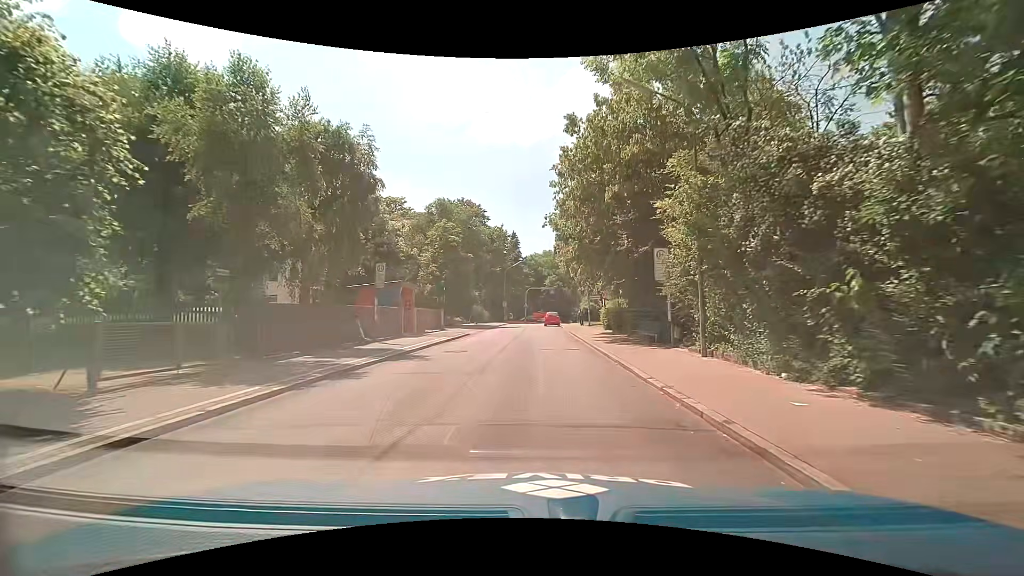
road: tertiary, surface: asphalt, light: Day
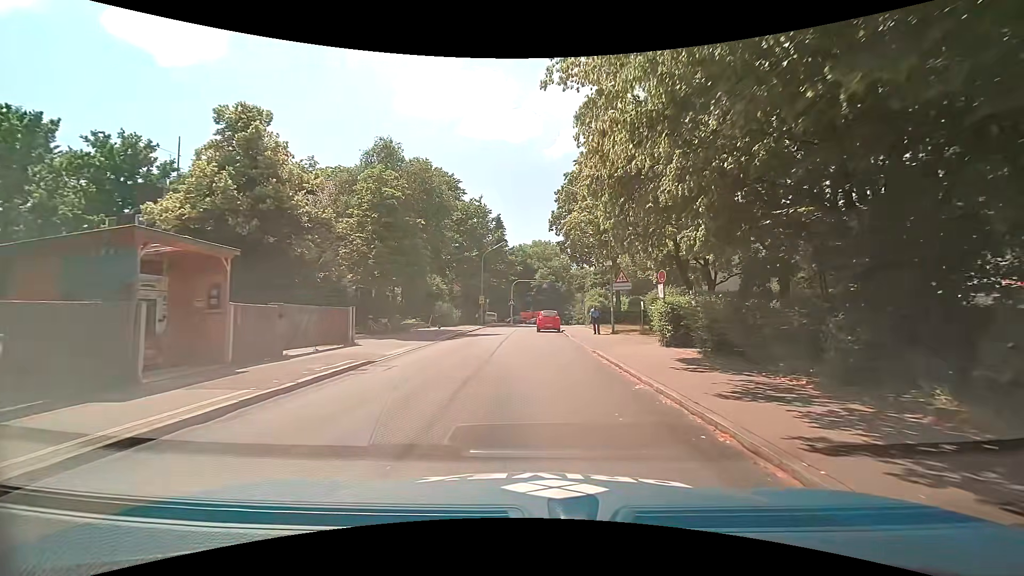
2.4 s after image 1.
(+0.2, +17.8) m; +1°
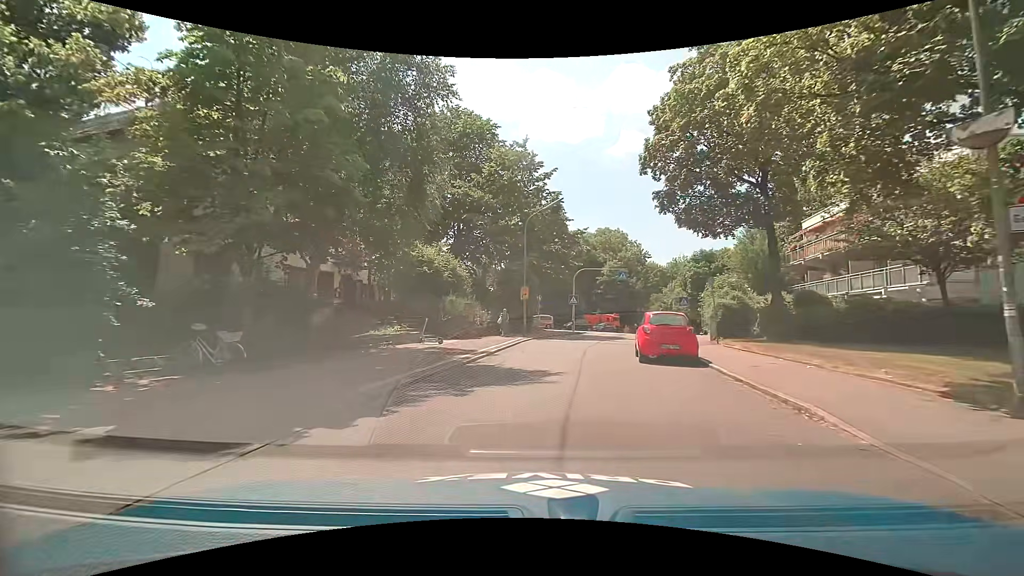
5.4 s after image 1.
(-0.7, +19.6) m; -6°
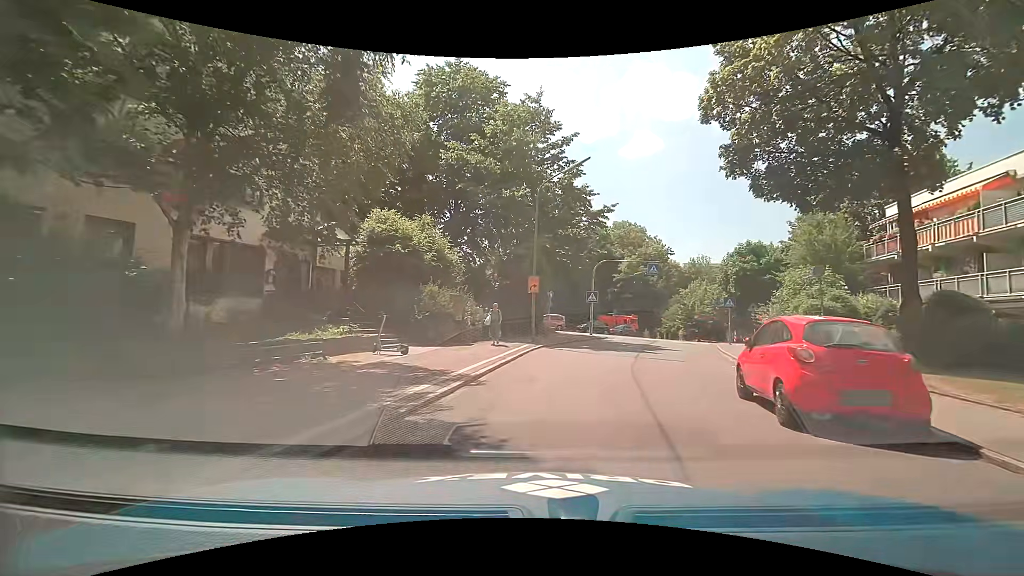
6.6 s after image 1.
(-0.2, +7.8) m; -1°
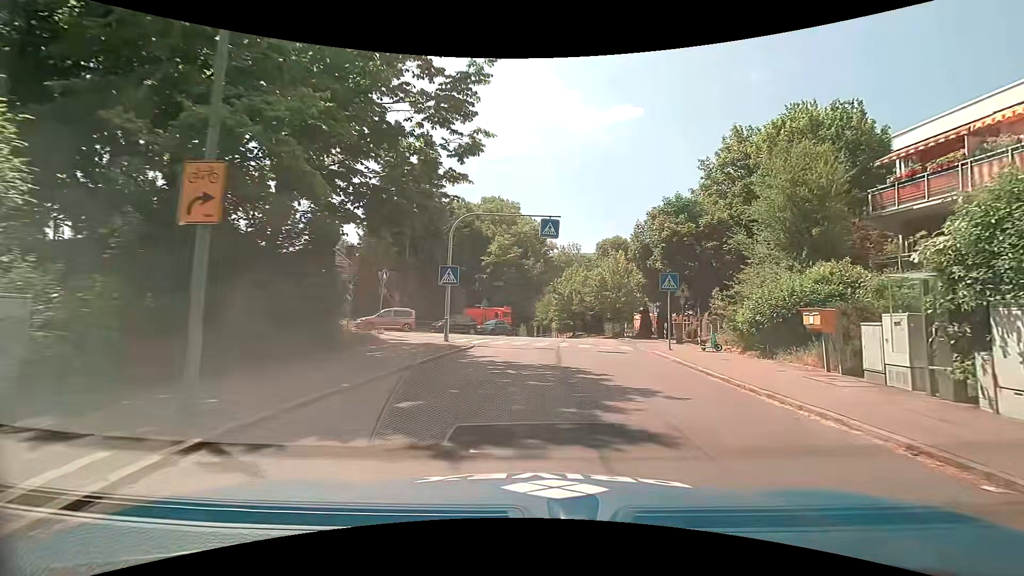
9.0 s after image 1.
(+1.7, +15.7) m; +16°
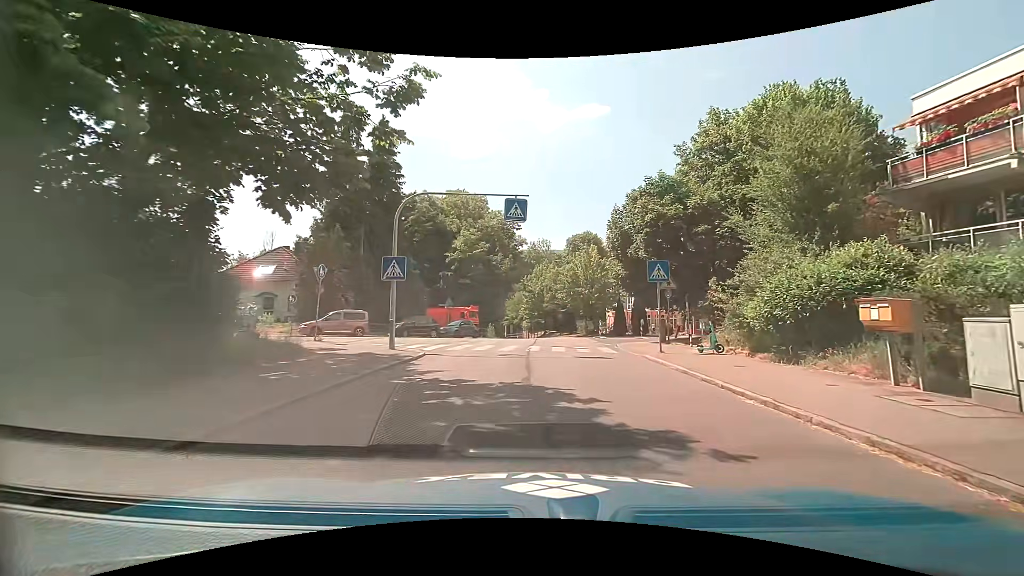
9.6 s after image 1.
(+0.1, +3.7) m; +2°
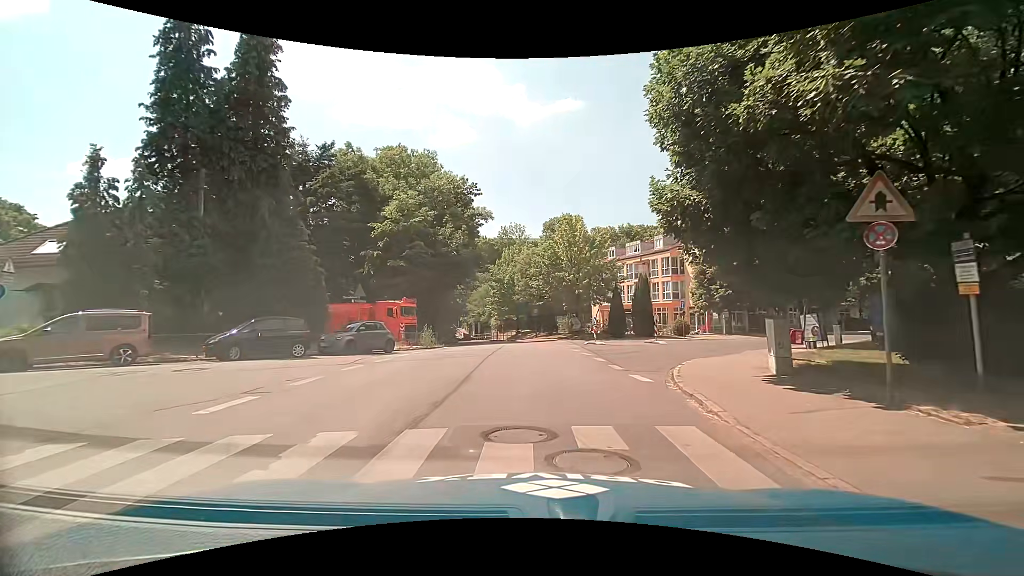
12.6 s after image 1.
(+1.0, +16.7) m; +3°
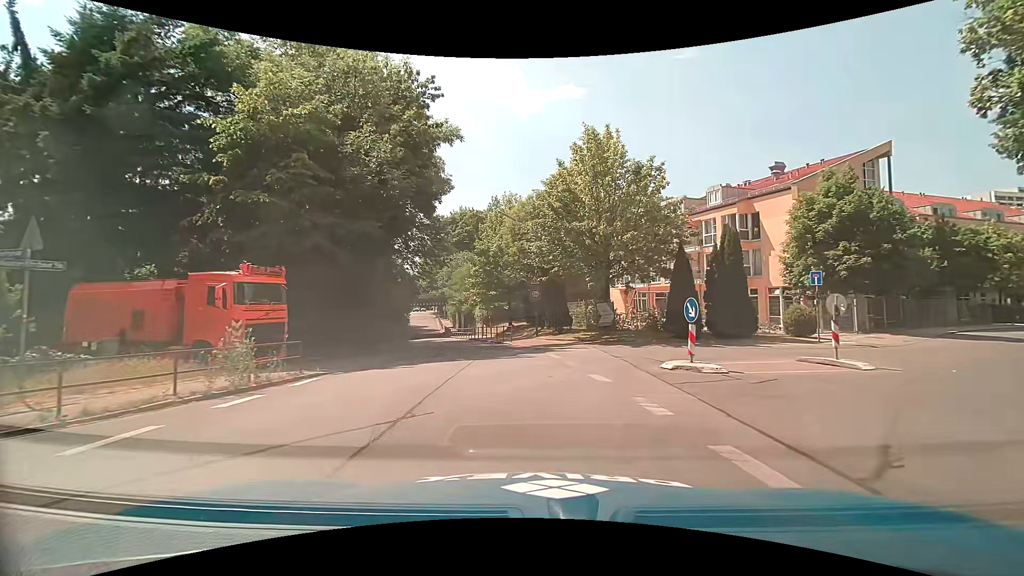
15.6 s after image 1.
(-0.2, +19.7) m; -1°
(0, +10) (-1, +20) (-3, +30) (-5, +39) (-8, +49) (-10, +59) (-12, +69) (-14, +79) (-15, +88) (-17, +98) m
